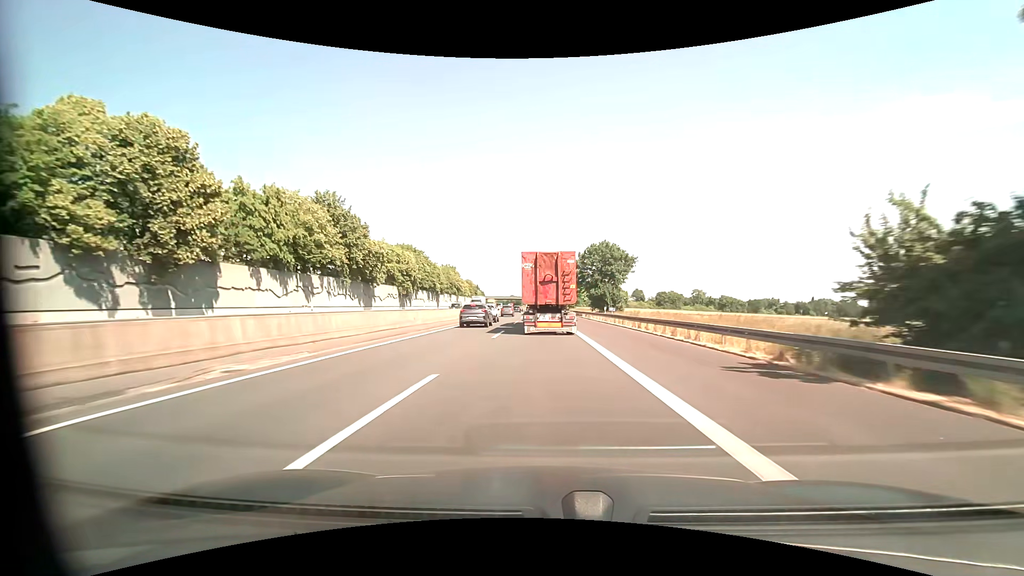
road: motorway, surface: asphalt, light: Day
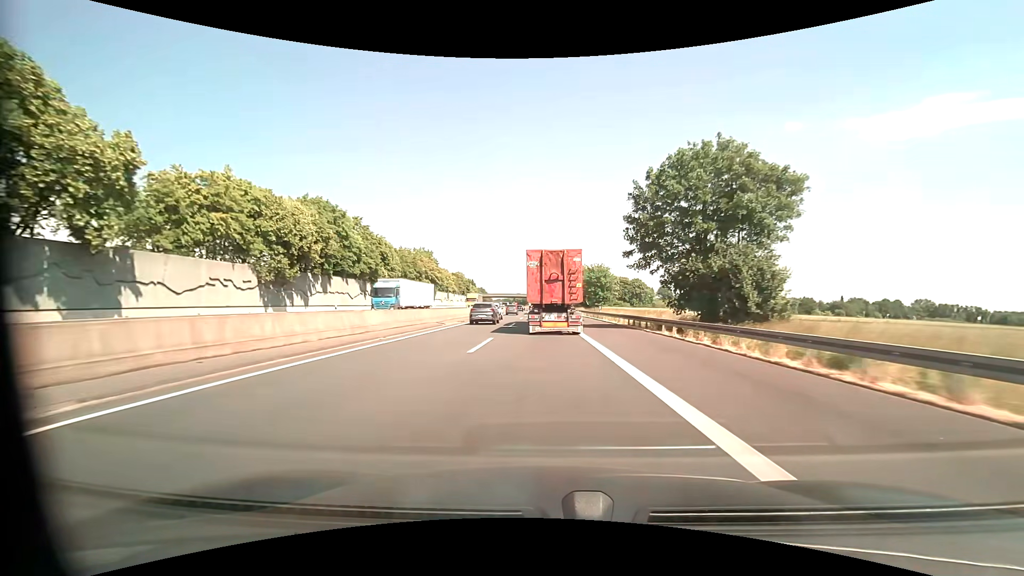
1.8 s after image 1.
(-0.4, +43.4) m; -1°
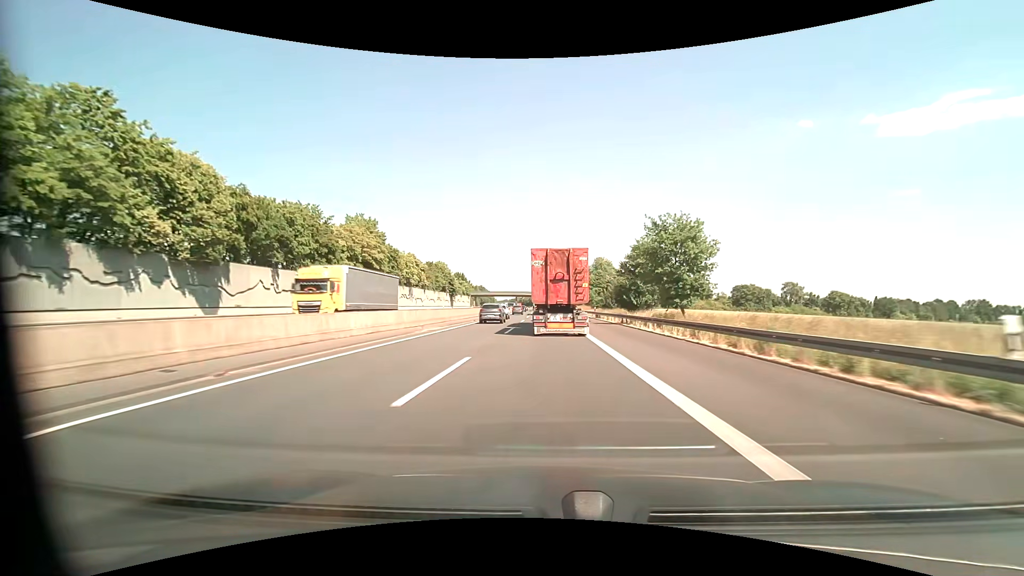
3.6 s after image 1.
(-0.4, +43.4) m; -1°
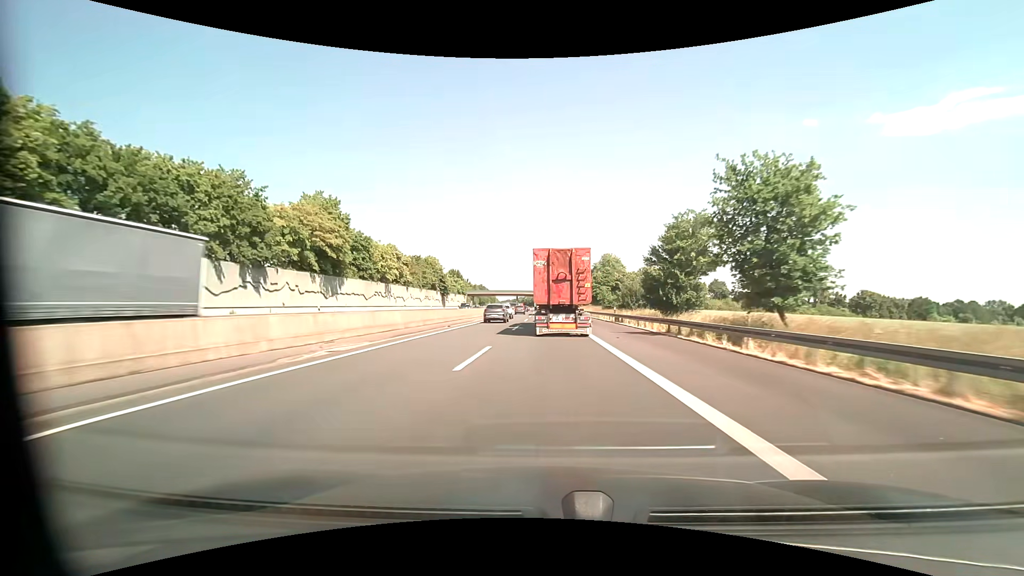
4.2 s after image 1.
(0.0, +14.4) m; 0°
(0, +10) (0, +20) (0, +30) (0, +40) (0, +50) (0, +60) (0, +70) (-1, +80) (-1, +90) (-1, +100) m
